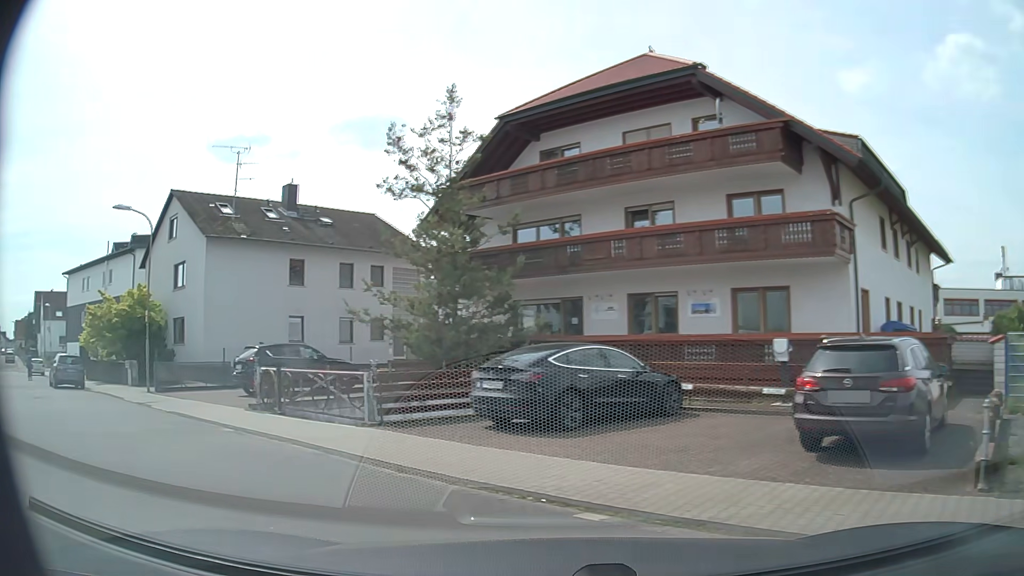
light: Day
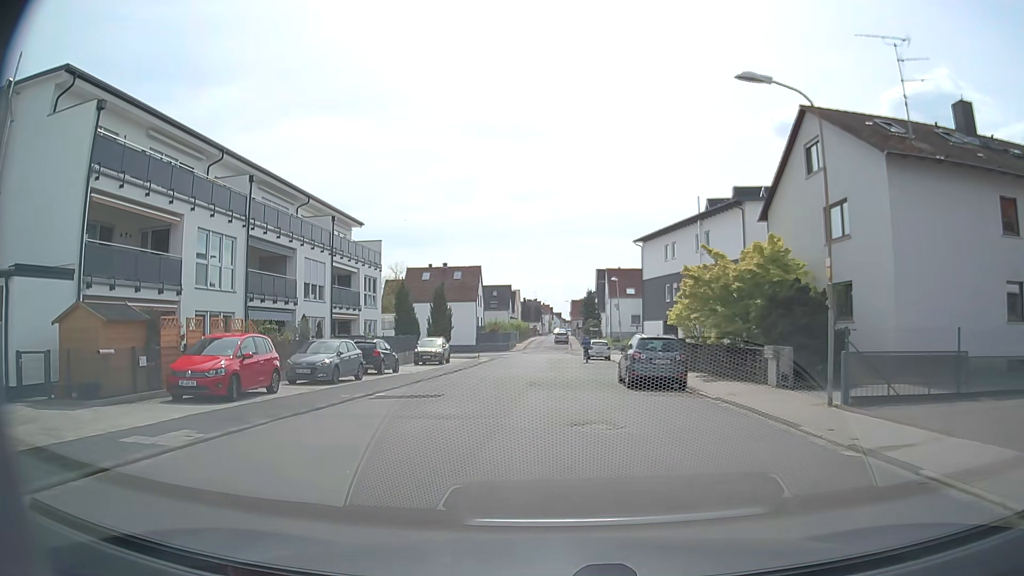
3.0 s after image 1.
(-8.0, +9.5) m; -53°
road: residential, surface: asphalt
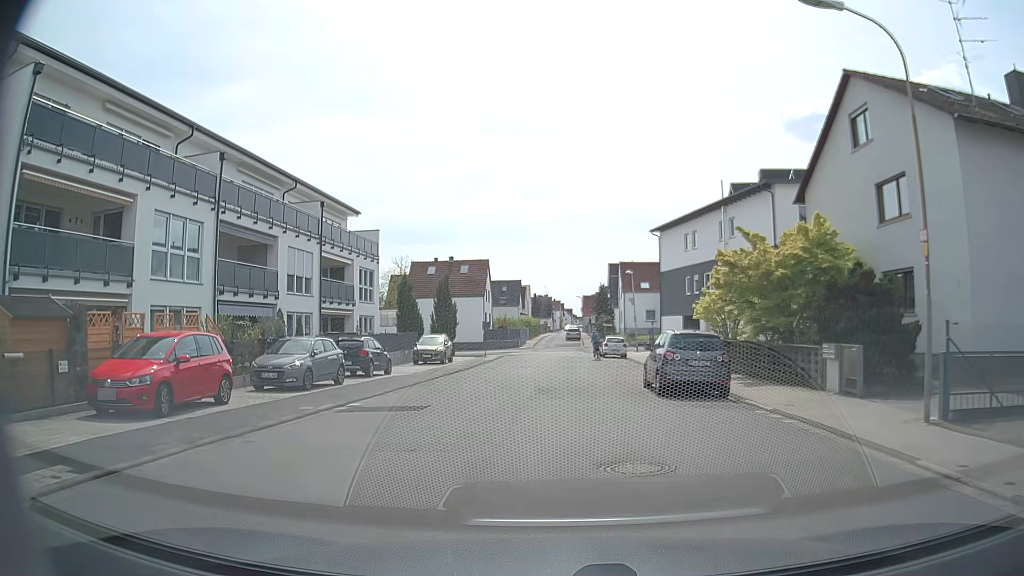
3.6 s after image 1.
(0.0, +3.6) m; -1°
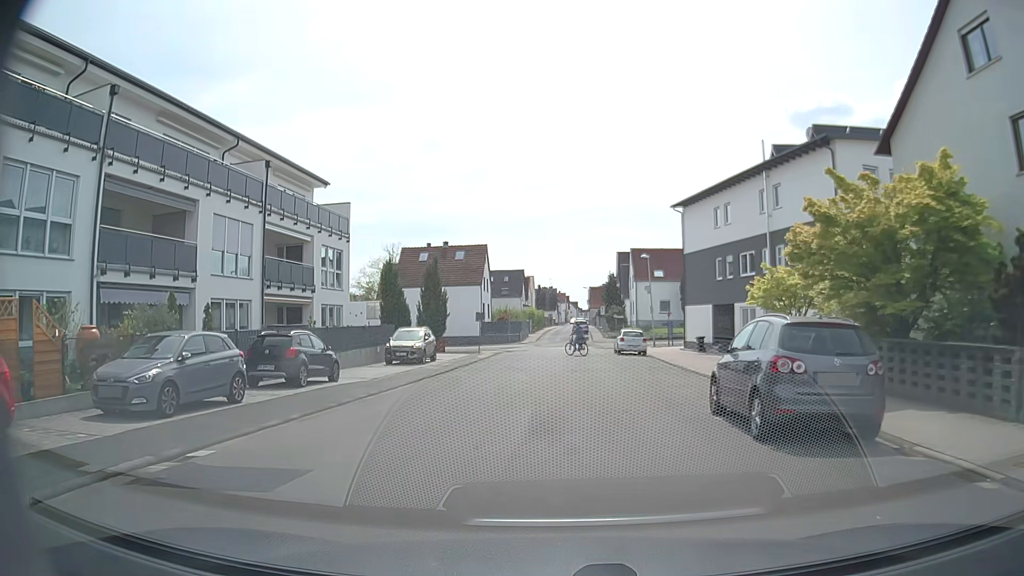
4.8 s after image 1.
(-0.1, +7.6) m; -3°
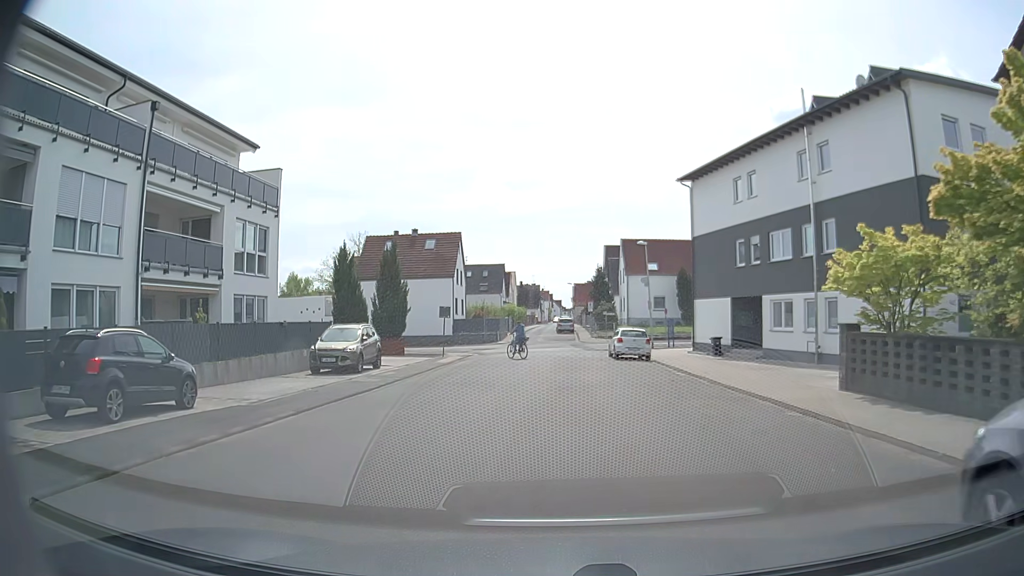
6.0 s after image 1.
(+0.3, +8.0) m; +4°
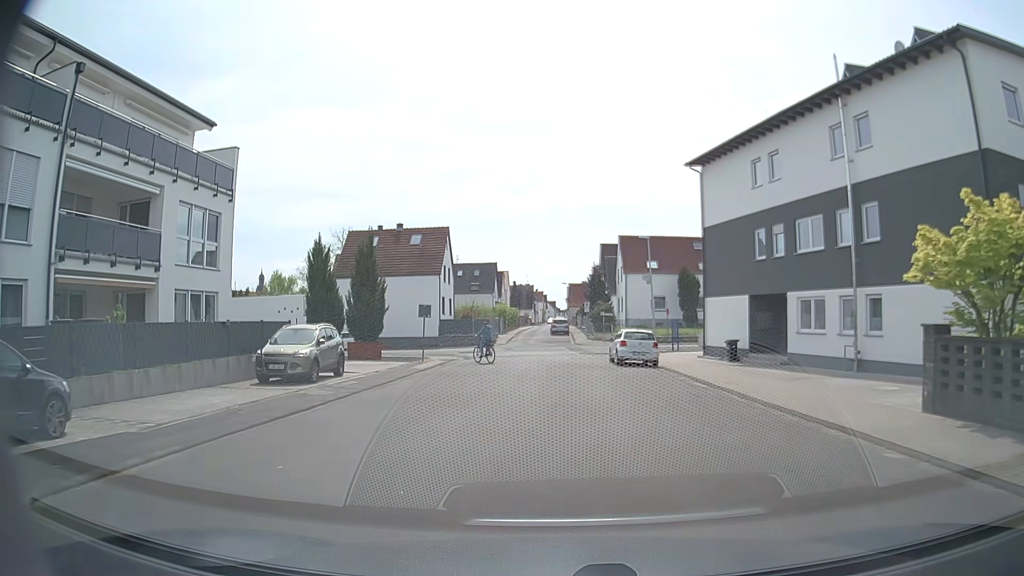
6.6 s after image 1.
(0.0, +4.0) m; -1°
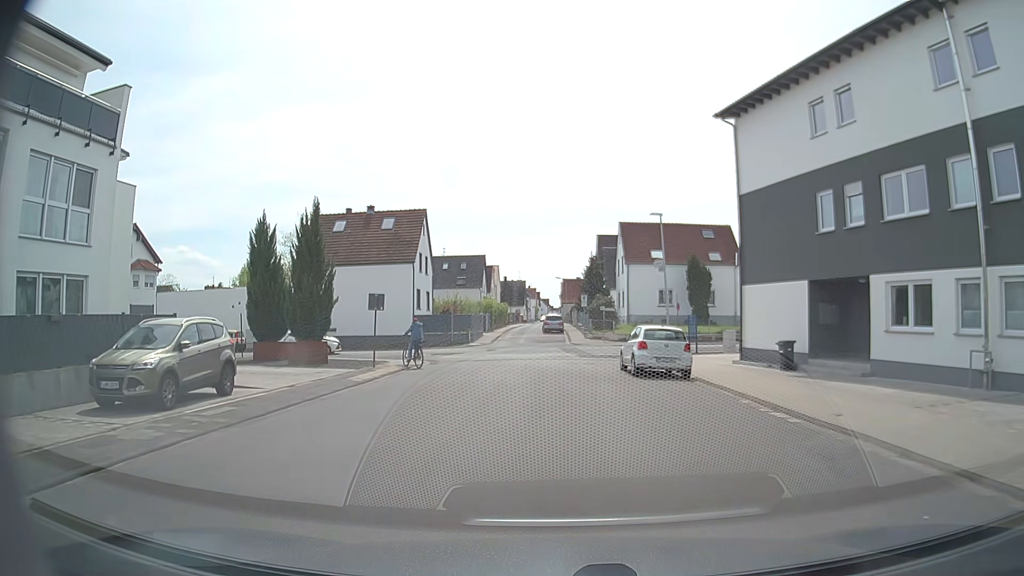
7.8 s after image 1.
(+0.1, +7.6) m; +2°
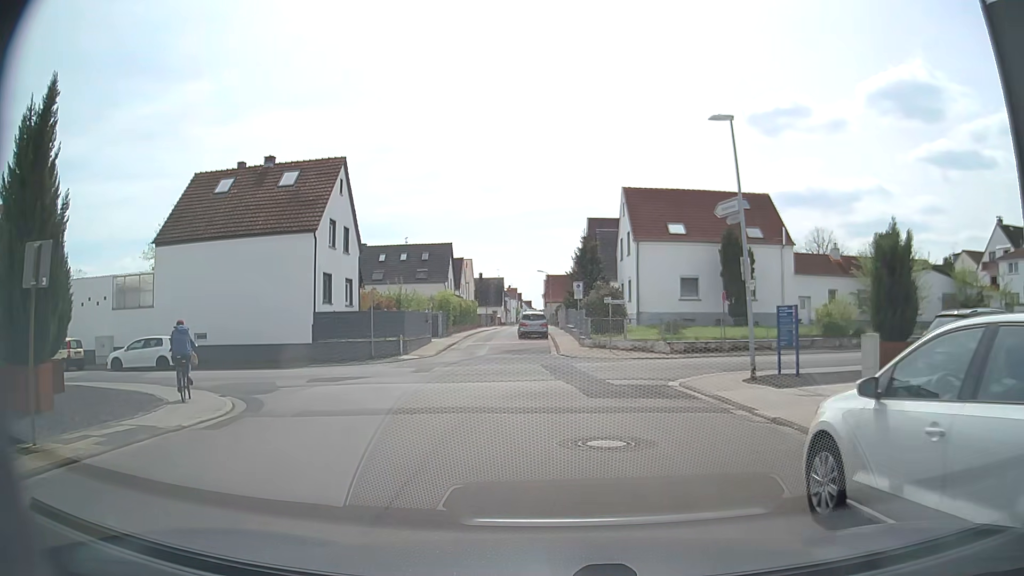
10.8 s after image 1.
(-0.1, +17.0) m; 0°
